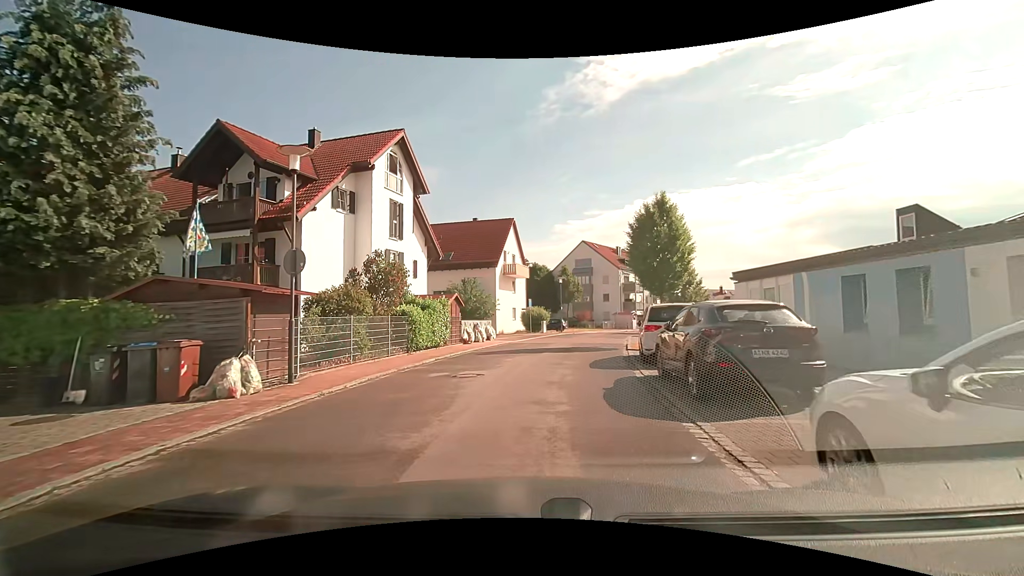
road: residential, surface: asphalt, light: Day
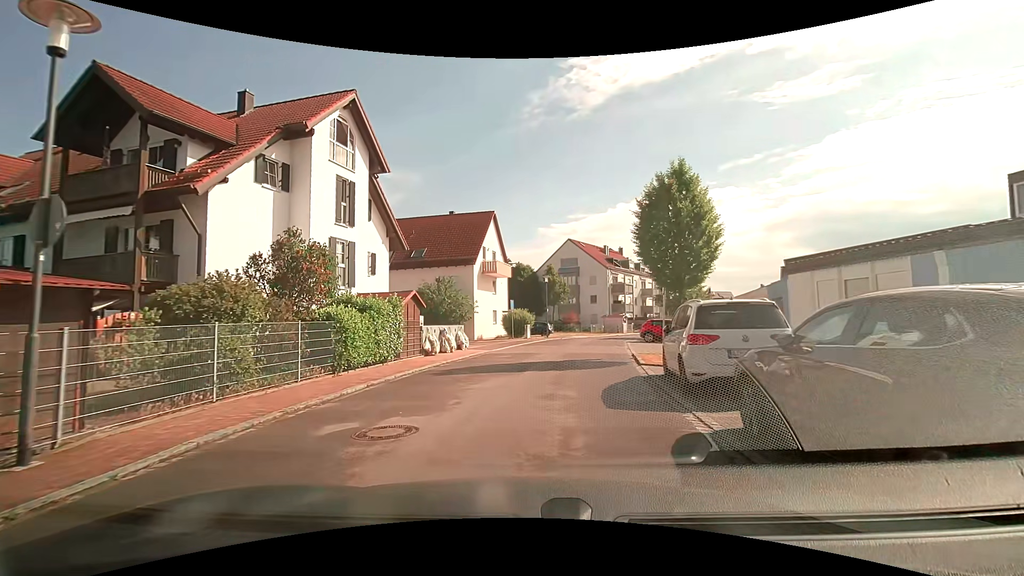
(0.0, +5.1) m; +1°
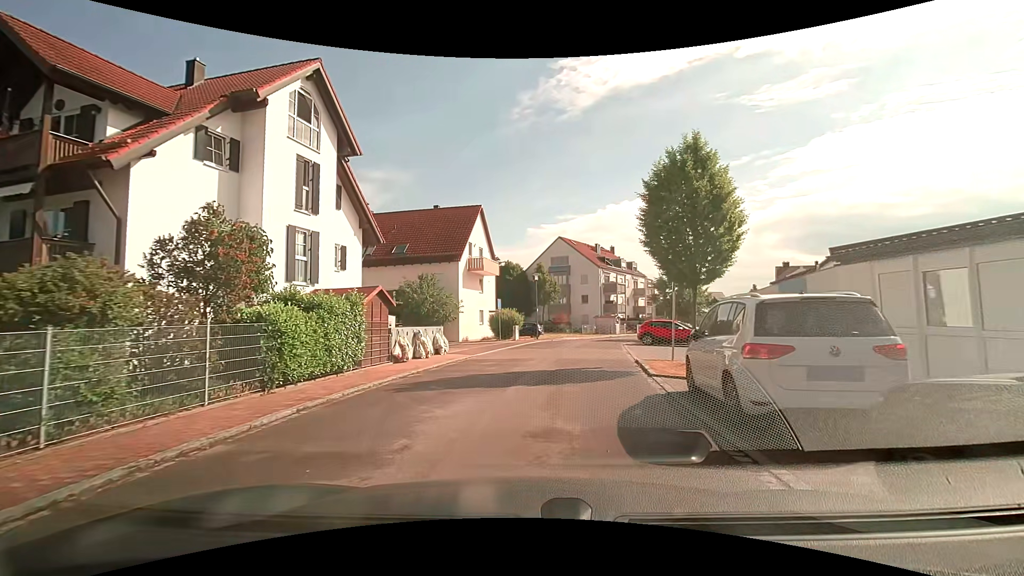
(0.0, +2.7) m; +1°
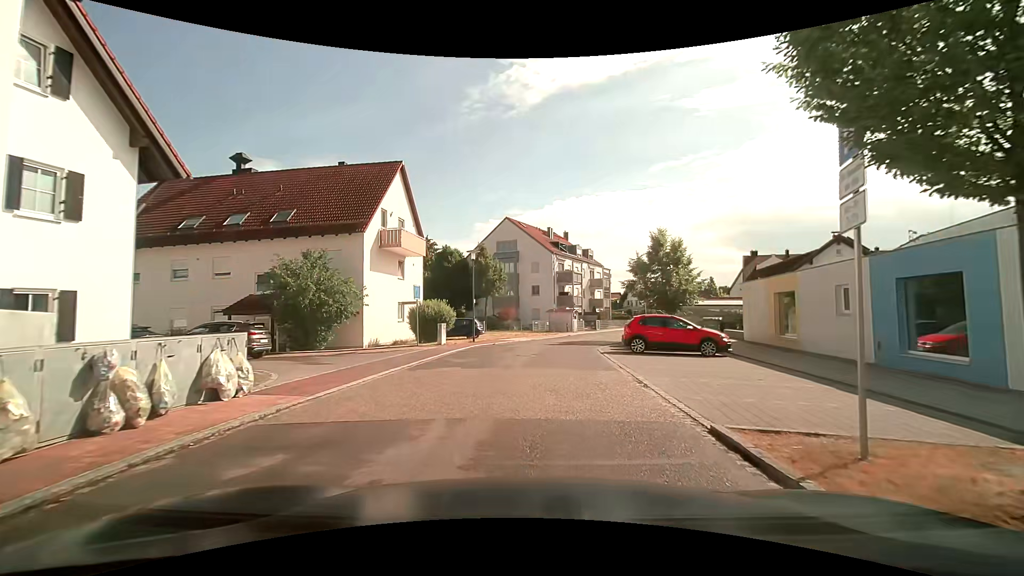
(+0.5, +10.9) m; +4°
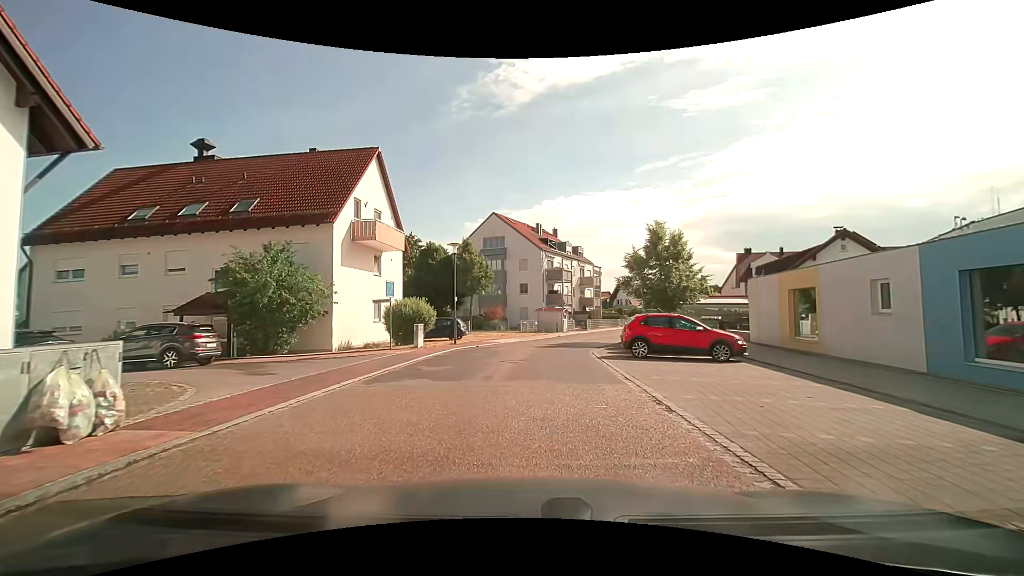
(+0.1, +2.5) m; +4°
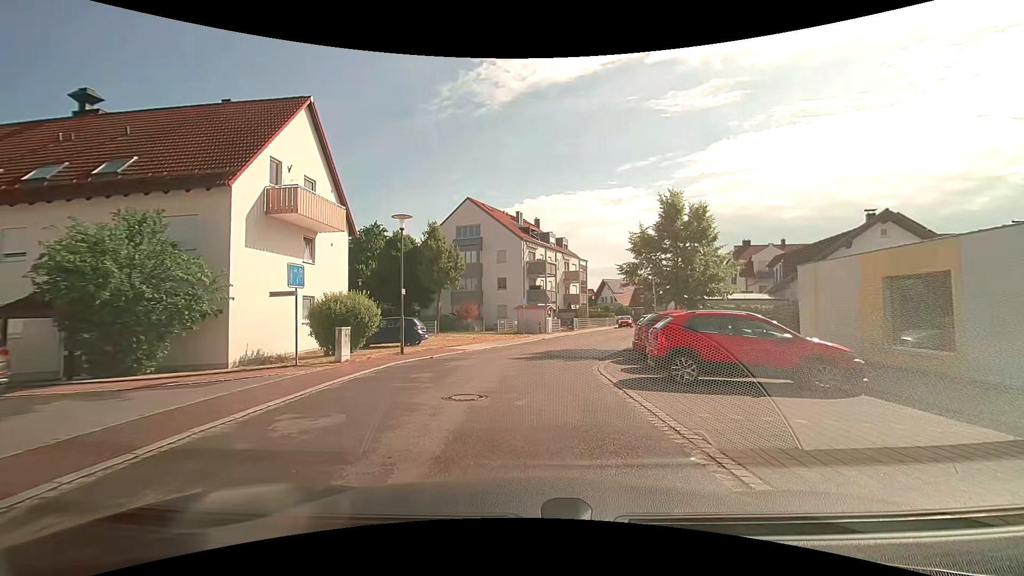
(+0.2, +6.7) m; 0°
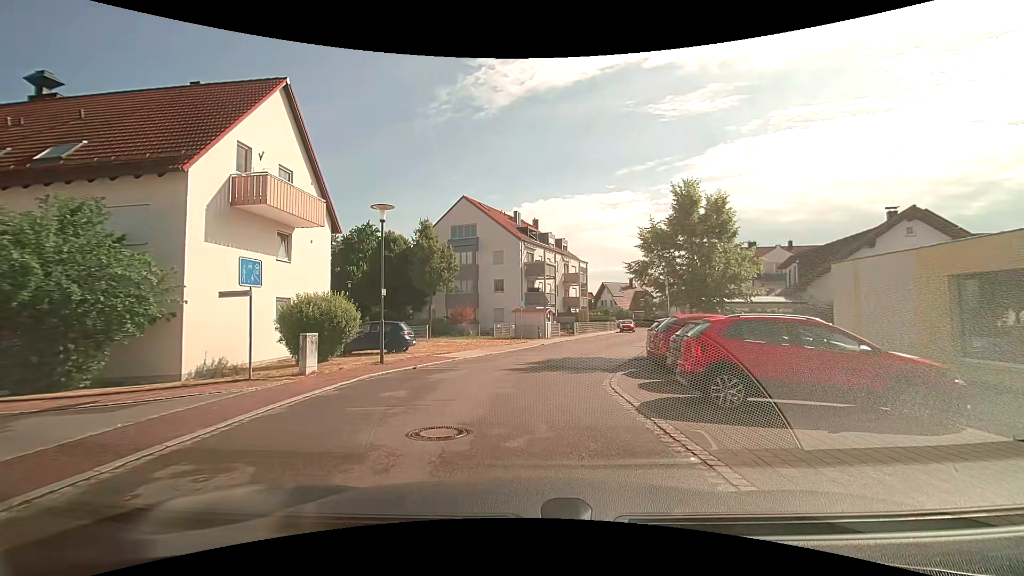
(0.0, +2.3) m; +2°
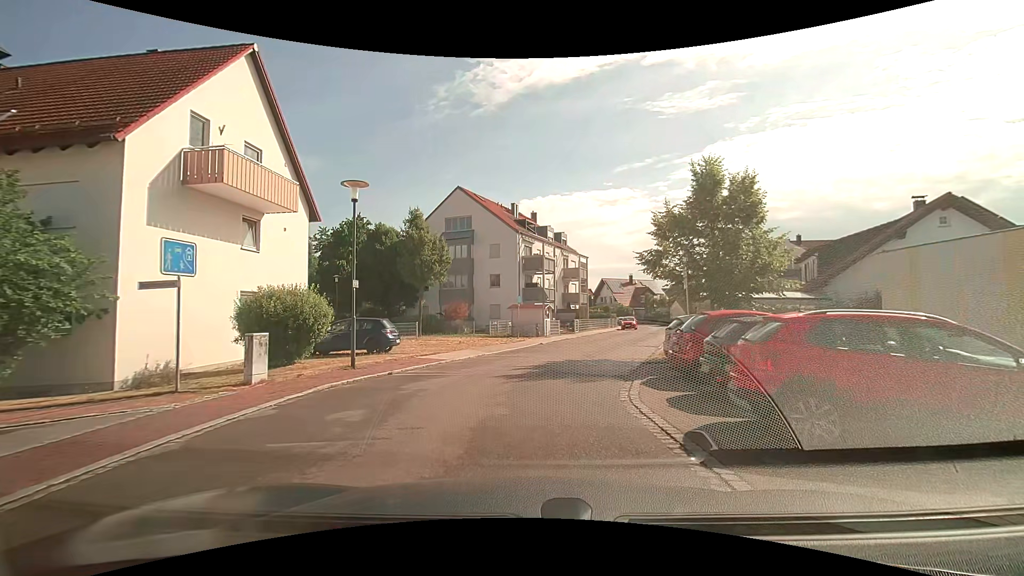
(0.0, +2.4) m; 0°
(0, +10) (+2, +20) (+5, +29) (+8, +39) (+11, +48) (+14, +58) (+17, +68) (+18, +77) (+17, +87) (+14, +97) m
